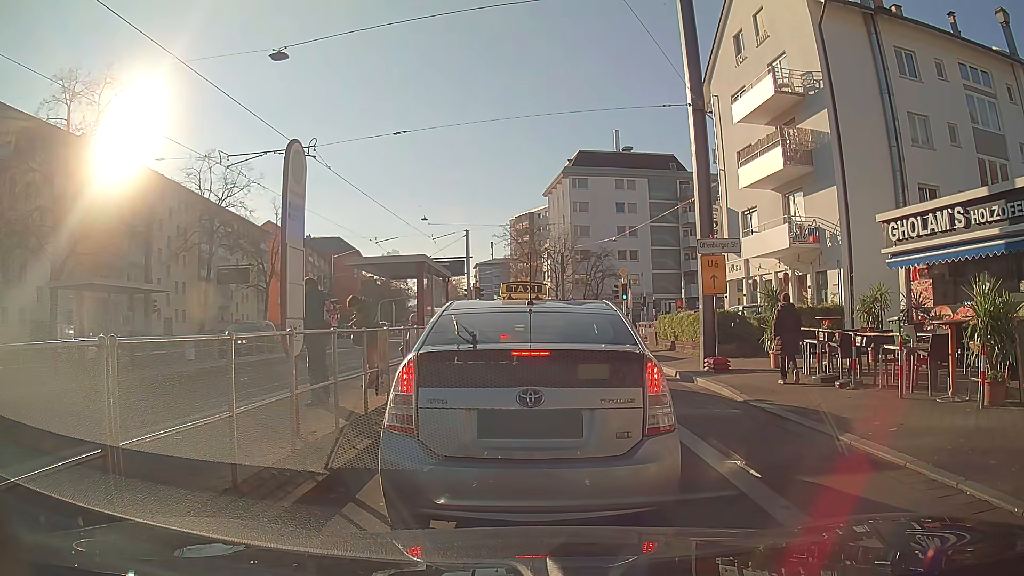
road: primary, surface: asphalt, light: Day
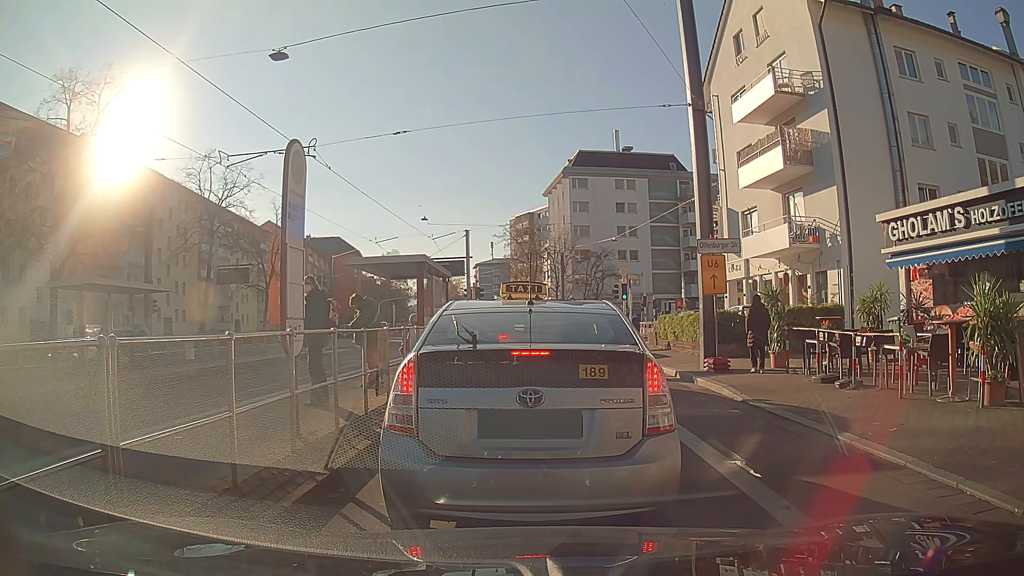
(0.0, 0.0) m; 0°
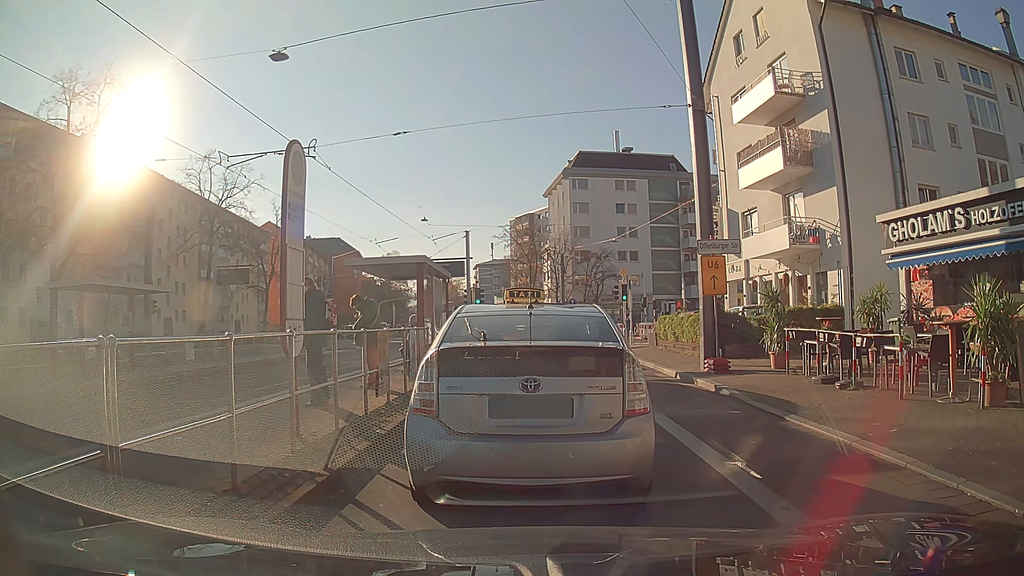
(0.0, 0.0) m; 0°
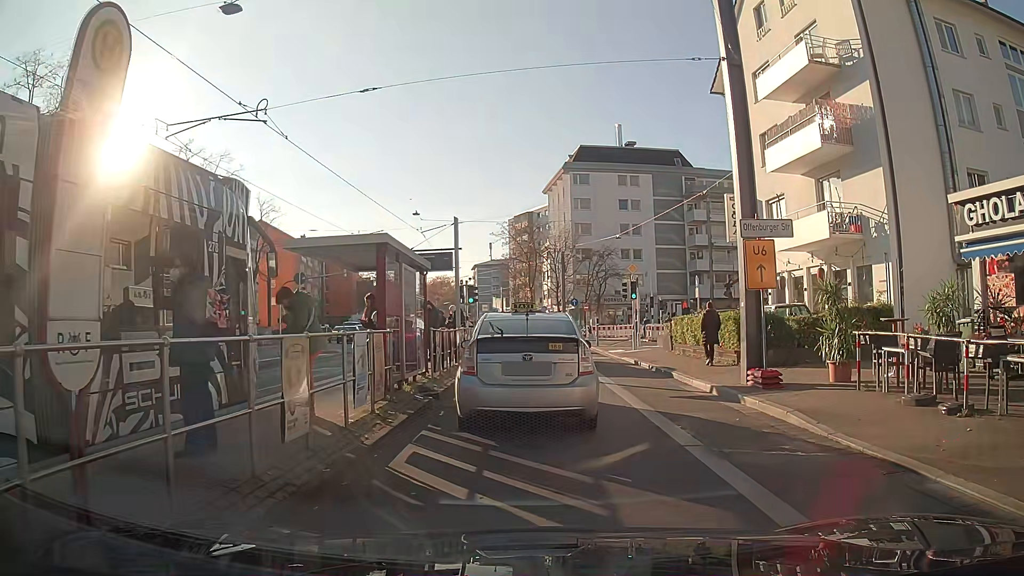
(0.0, +3.5) m; +1°
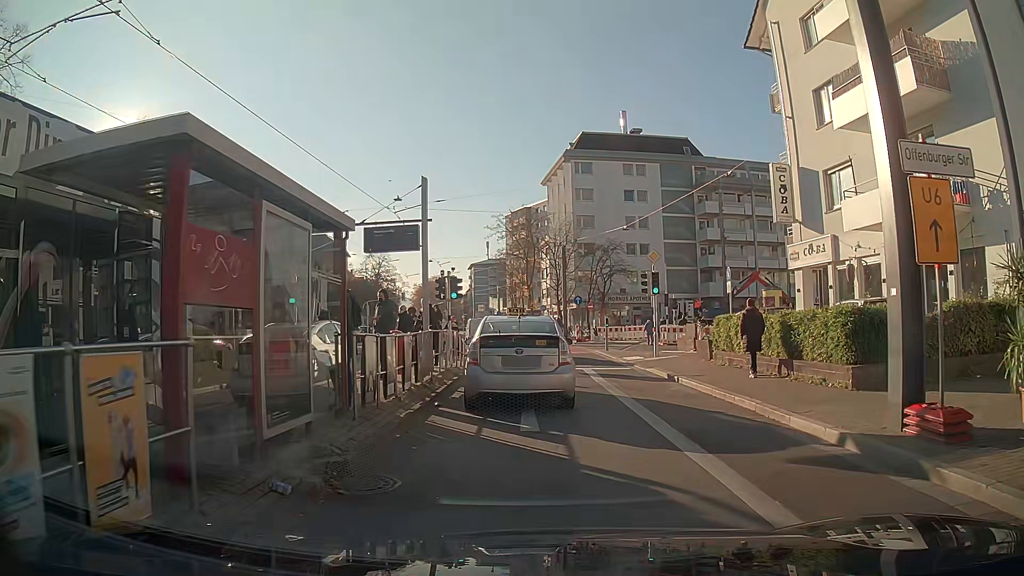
(-0.1, +6.1) m; -1°
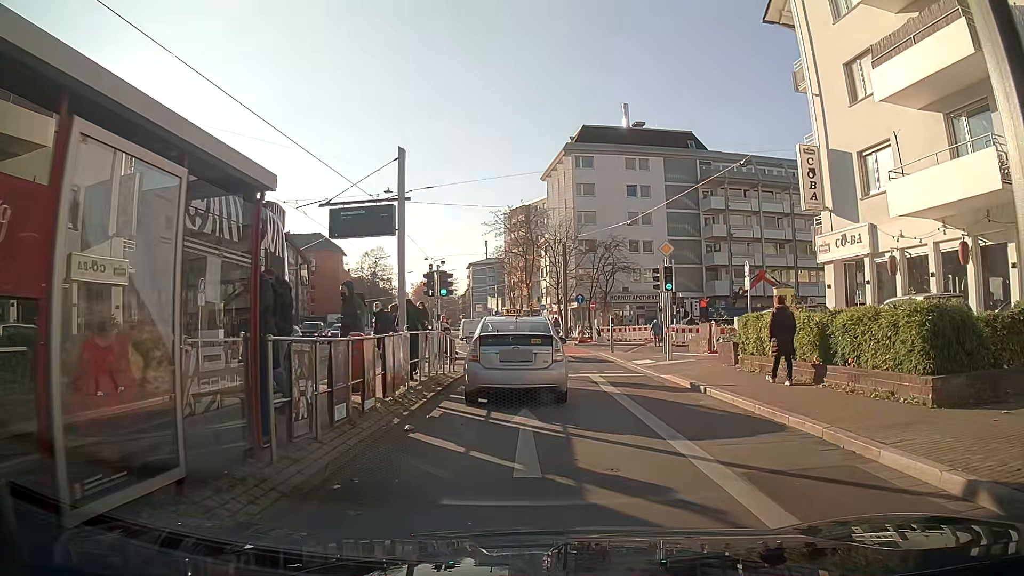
(0.0, +2.6) m; 0°
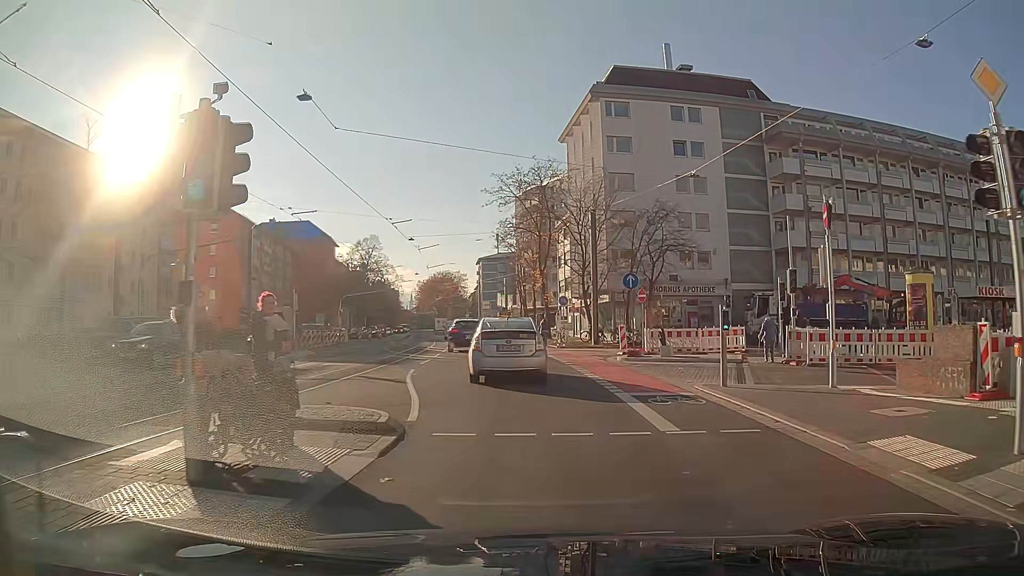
(-0.2, +17.2) m; -2°
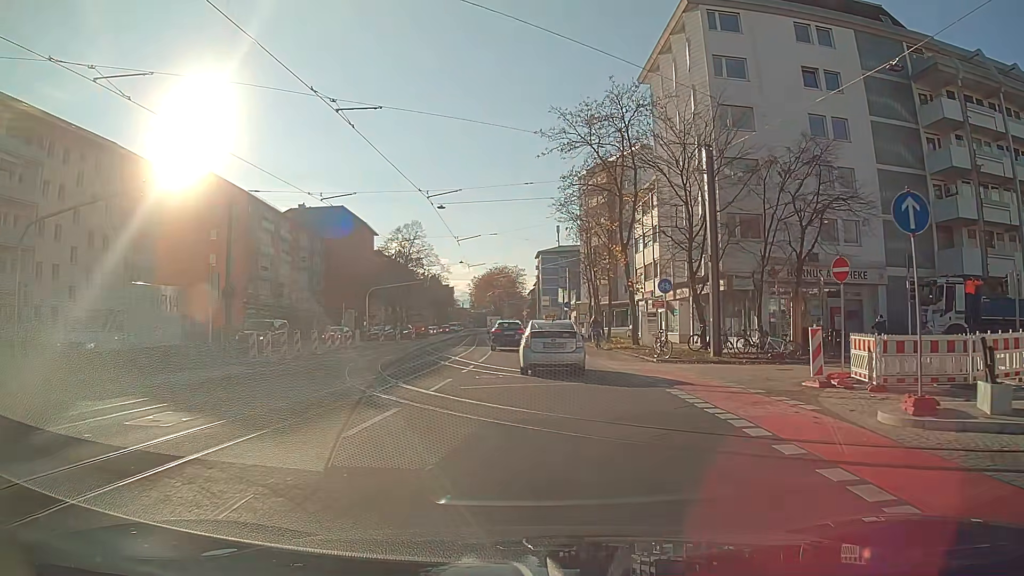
(-0.7, +15.7) m; -5°
(0, +10) (0, +20) (-1, +30) (-1, +40) (-1, +50) (-2, +60) (-3, +70) (-4, +80) (-4, +90) (-5, +100) m
